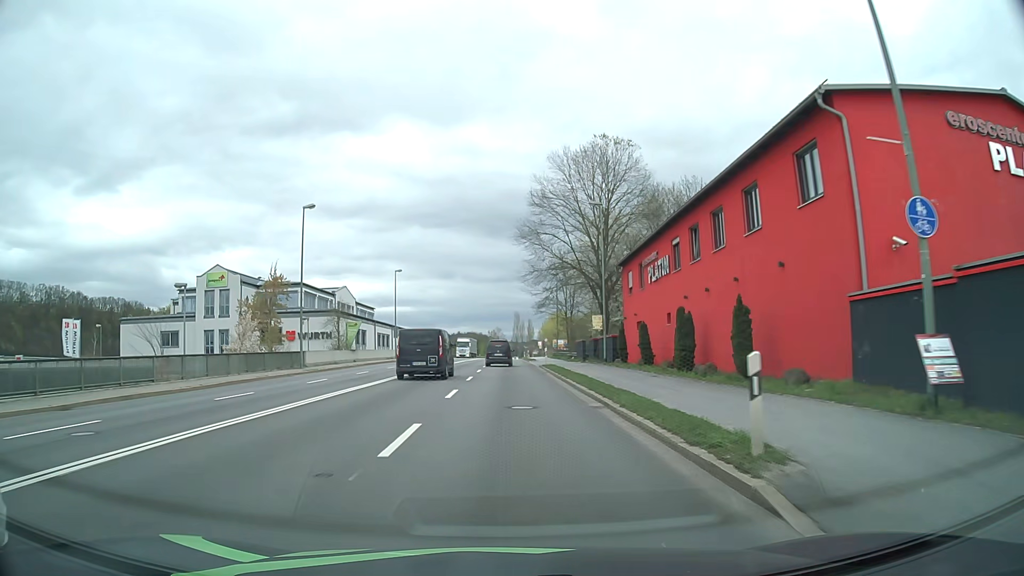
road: primary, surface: asphalt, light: Day
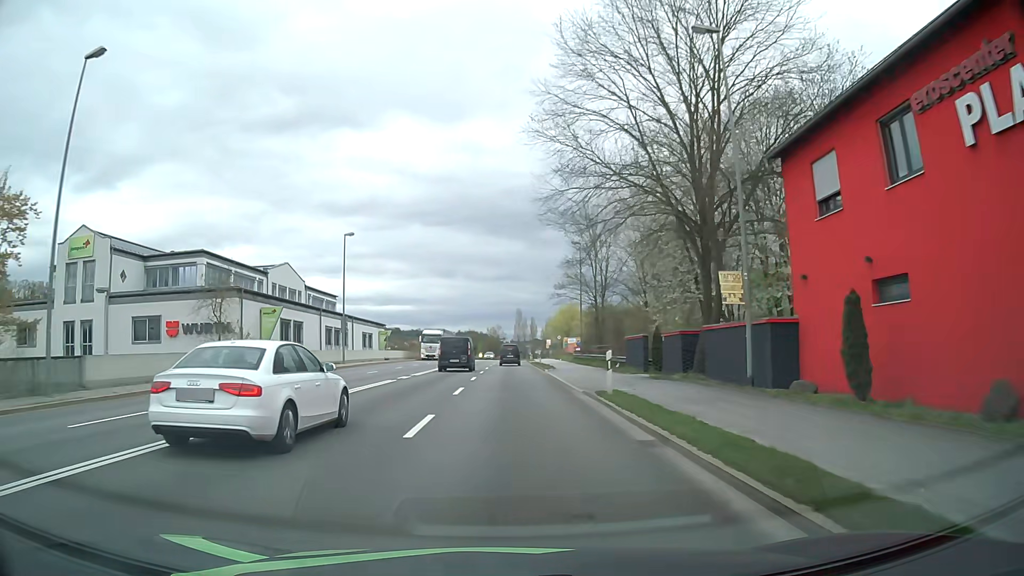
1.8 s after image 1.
(-0.1, +25.4) m; 0°
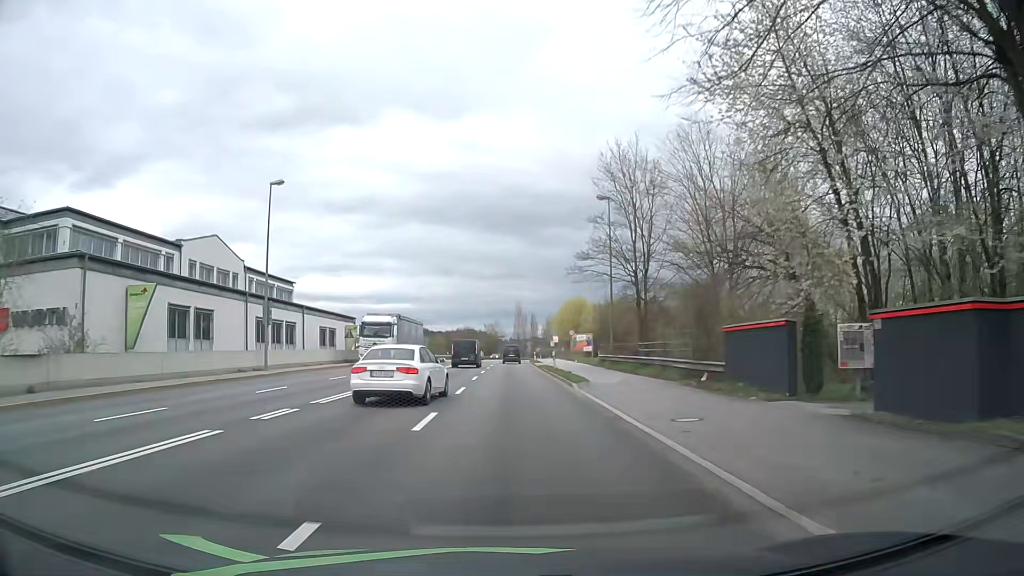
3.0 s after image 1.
(0.0, +17.3) m; 0°
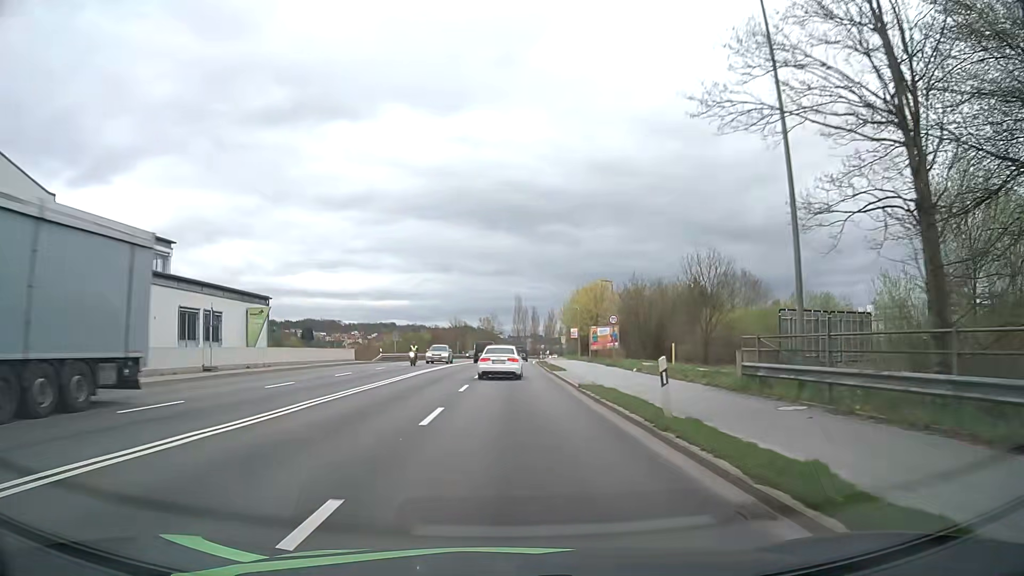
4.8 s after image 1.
(-0.1, +26.5) m; 0°
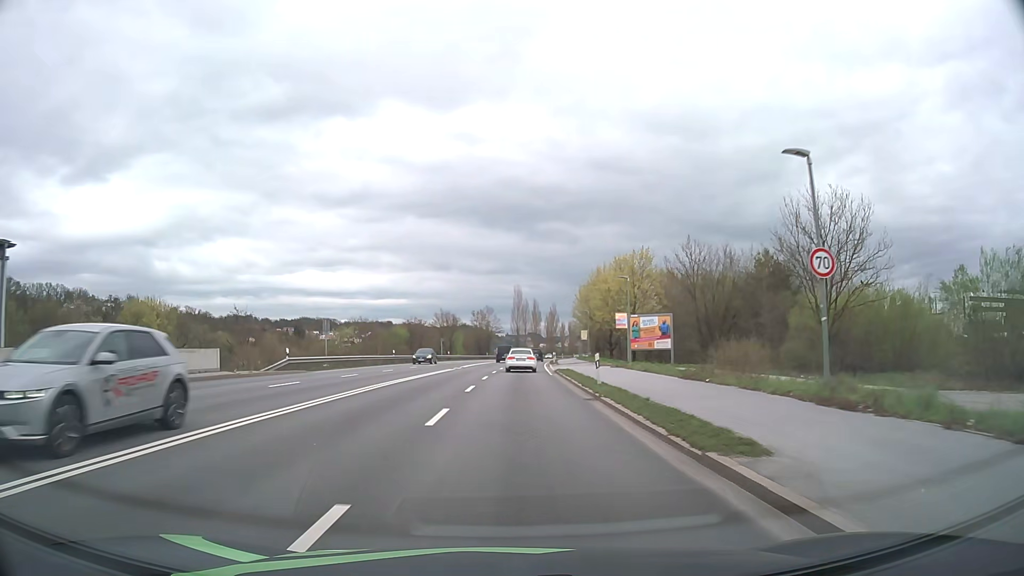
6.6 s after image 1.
(+0.2, +27.2) m; 0°
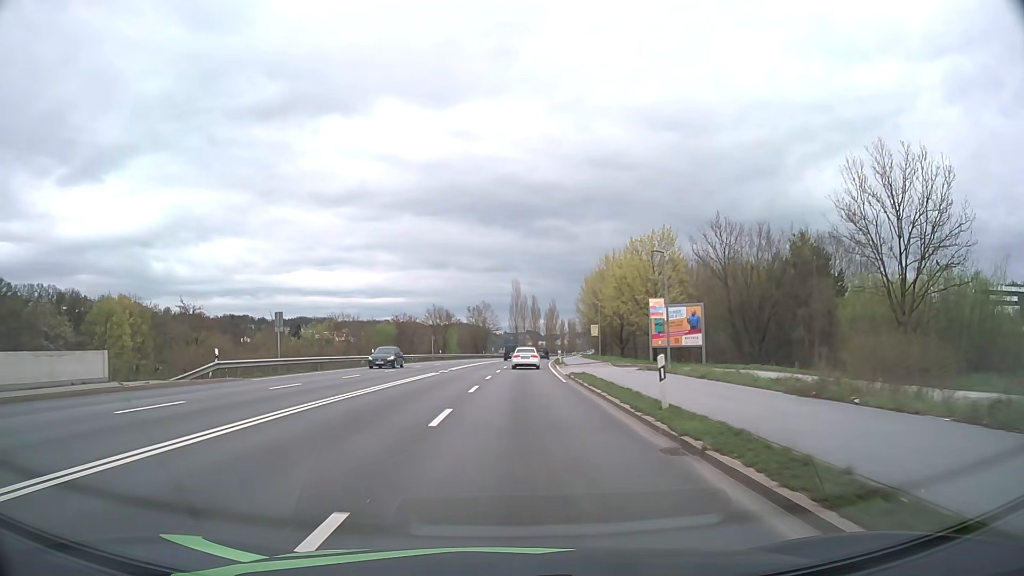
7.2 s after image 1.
(0.0, +9.3) m; 0°
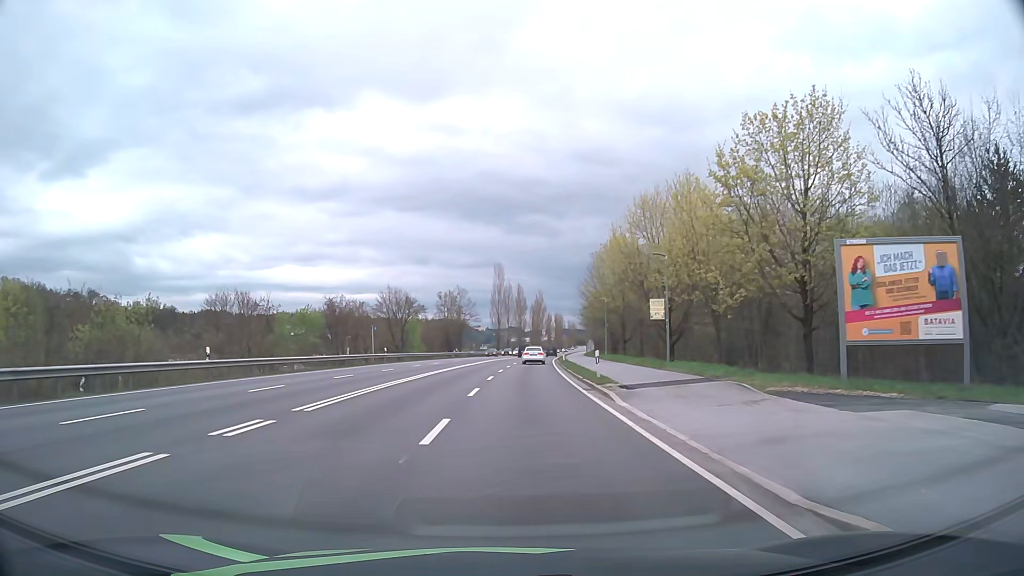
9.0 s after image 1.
(+0.2, +29.1) m; +1°
